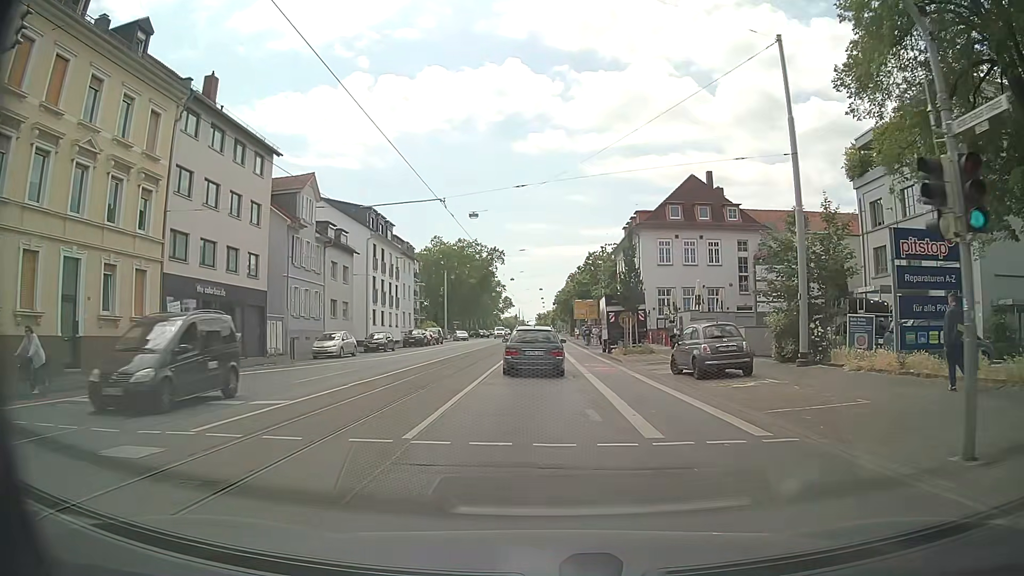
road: secondary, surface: asphalt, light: Day
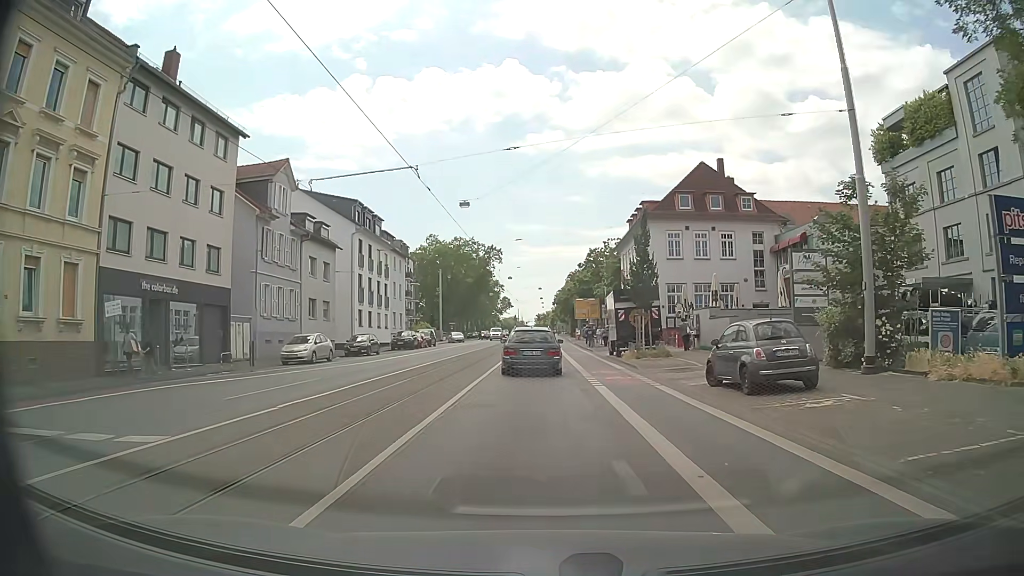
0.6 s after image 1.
(0.0, +4.7) m; 0°
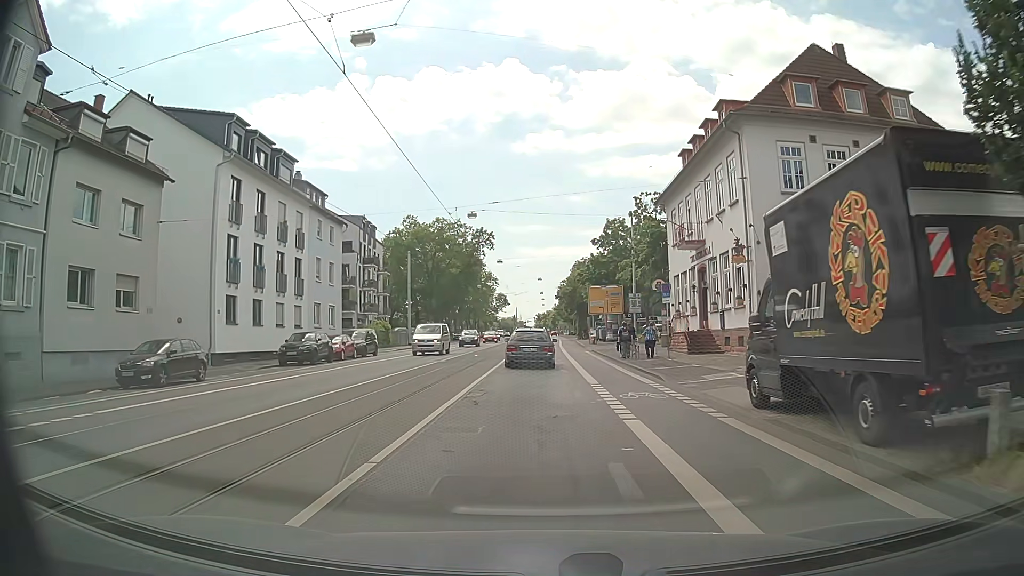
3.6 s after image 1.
(+0.1, +25.5) m; +1°
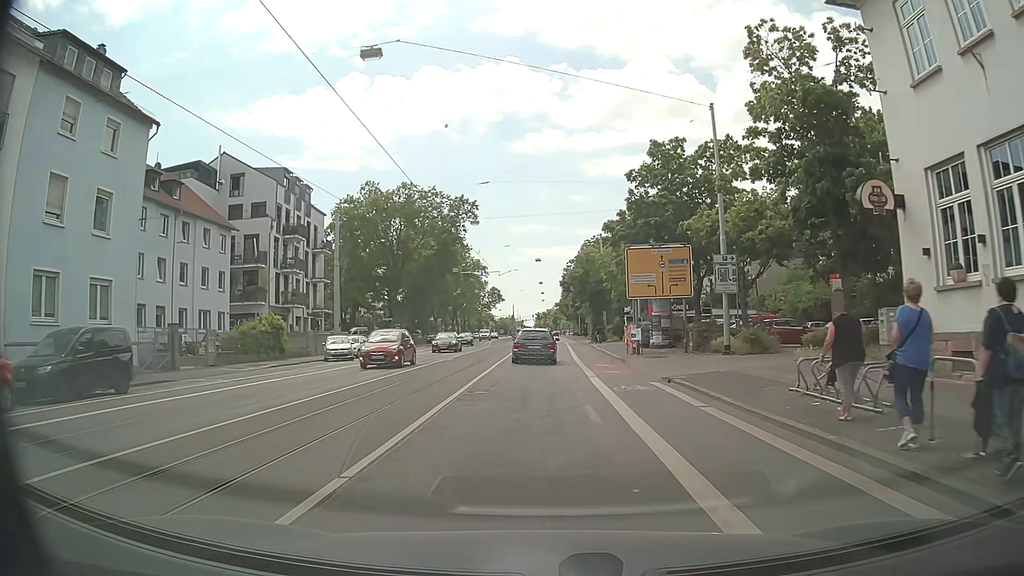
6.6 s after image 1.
(-0.2, +29.0) m; -1°
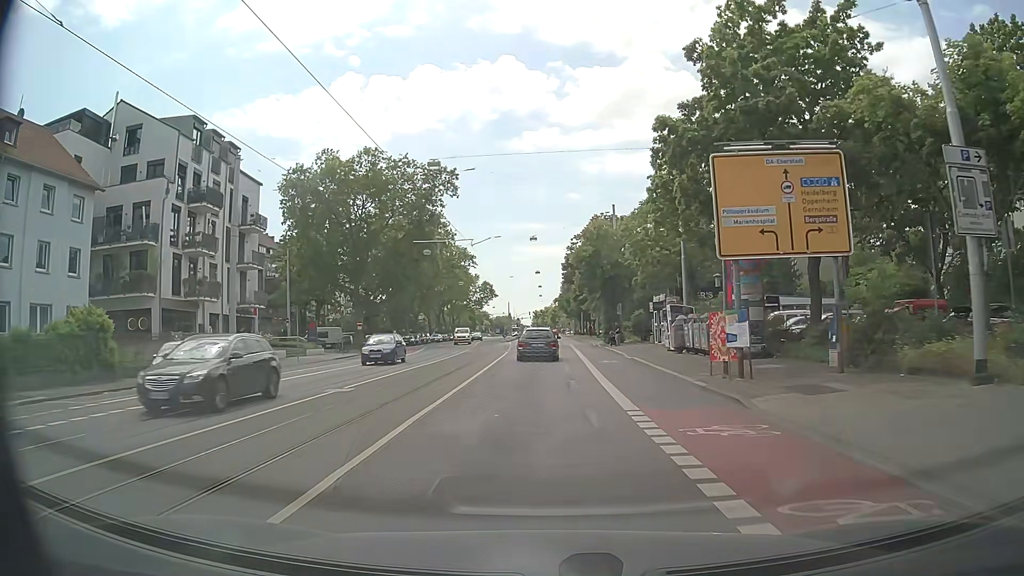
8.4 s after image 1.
(+0.1, +18.0) m; 0°
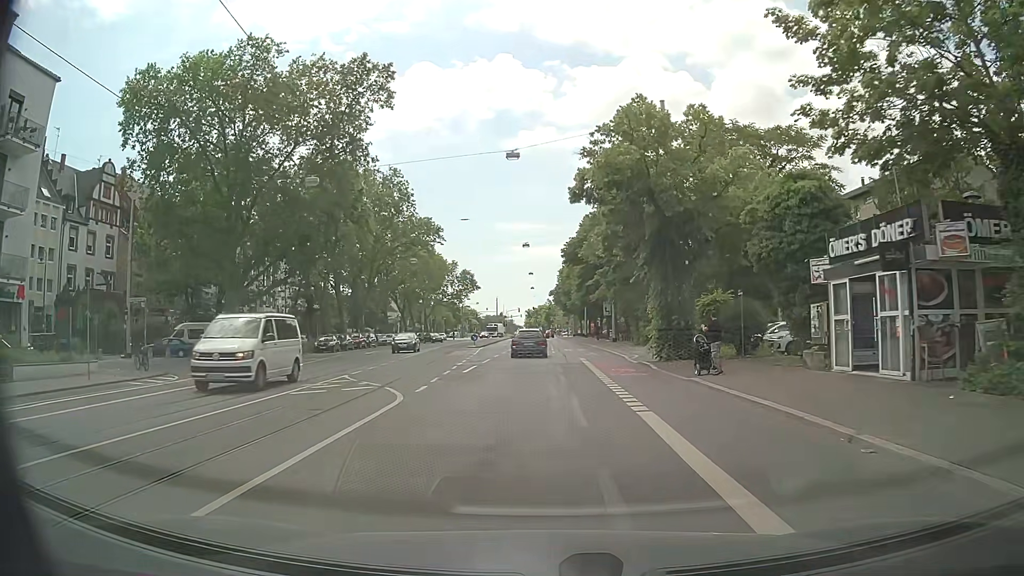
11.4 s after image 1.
(+0.3, +29.9) m; 0°
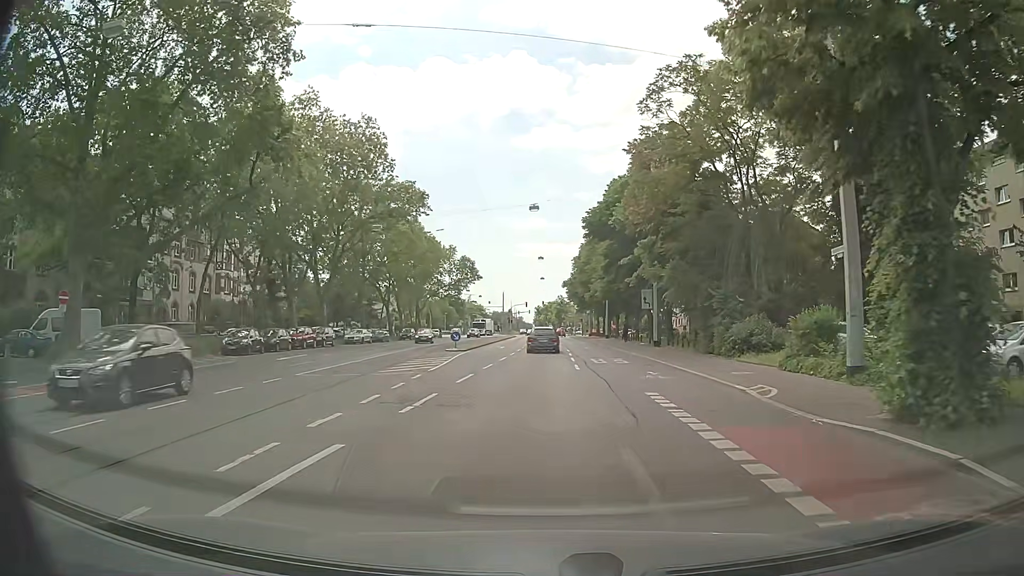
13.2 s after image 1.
(-0.1, +18.5) m; 0°
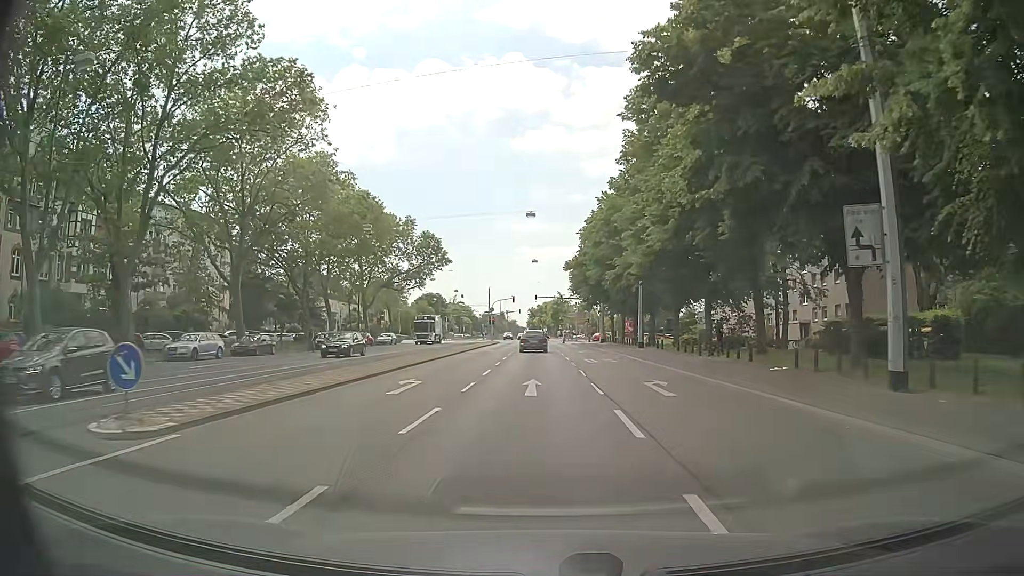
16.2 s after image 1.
(-0.1, +32.1) m; -1°
(0, +10) (0, +20) (0, +30) (0, +40) (0, +50) (0, +60) (0, +70) (0, +80) (0, +90) (0, +100) m
